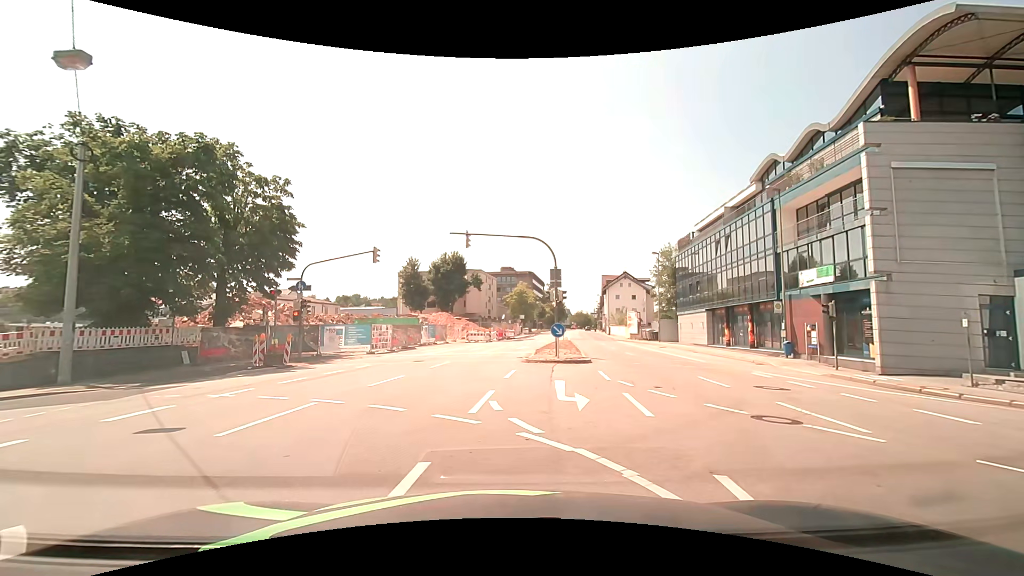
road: primary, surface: asphalt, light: Day
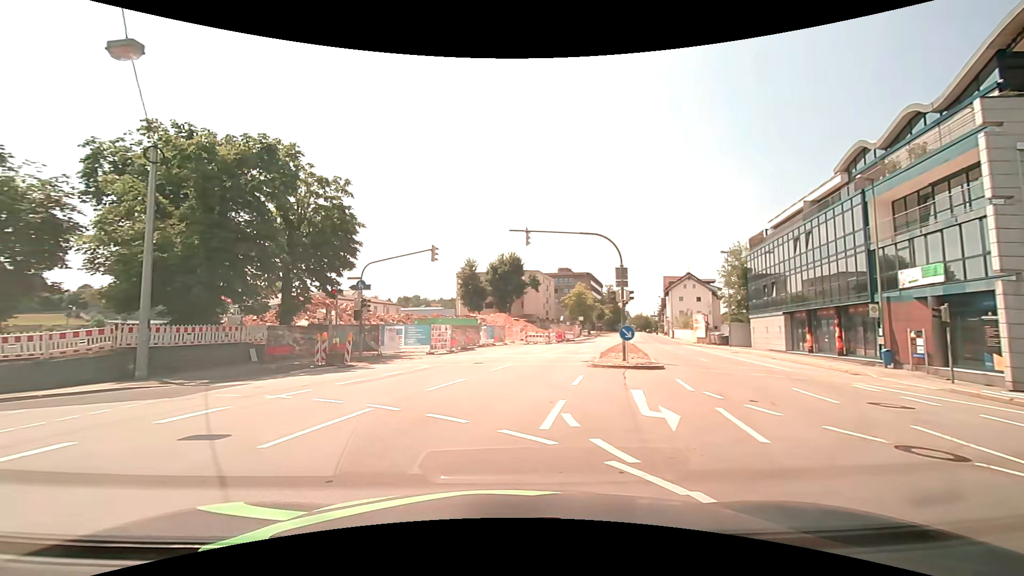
(0.0, +1.3) m; -6°
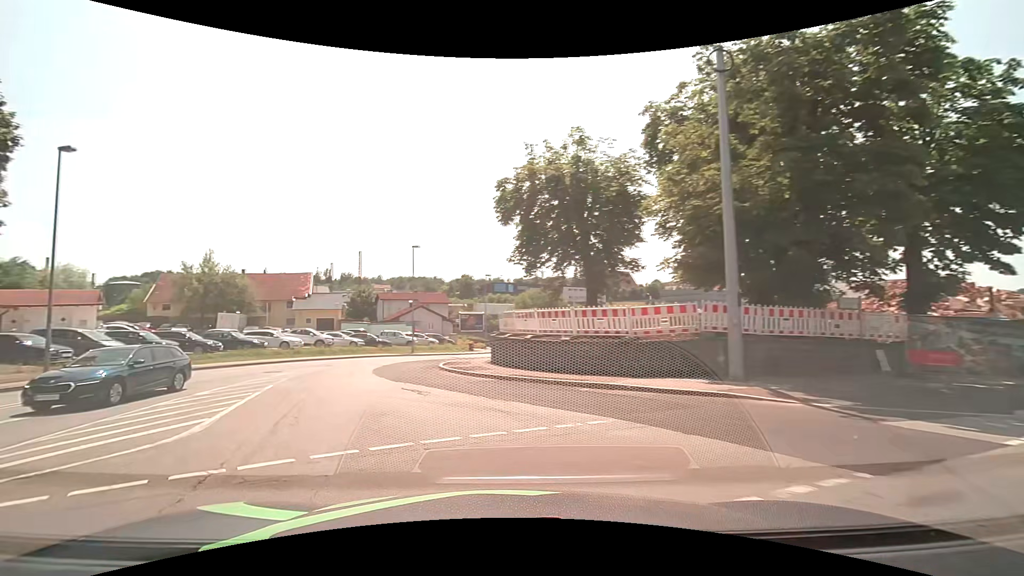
(-5.2, +9.1) m; -56°
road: tertiary
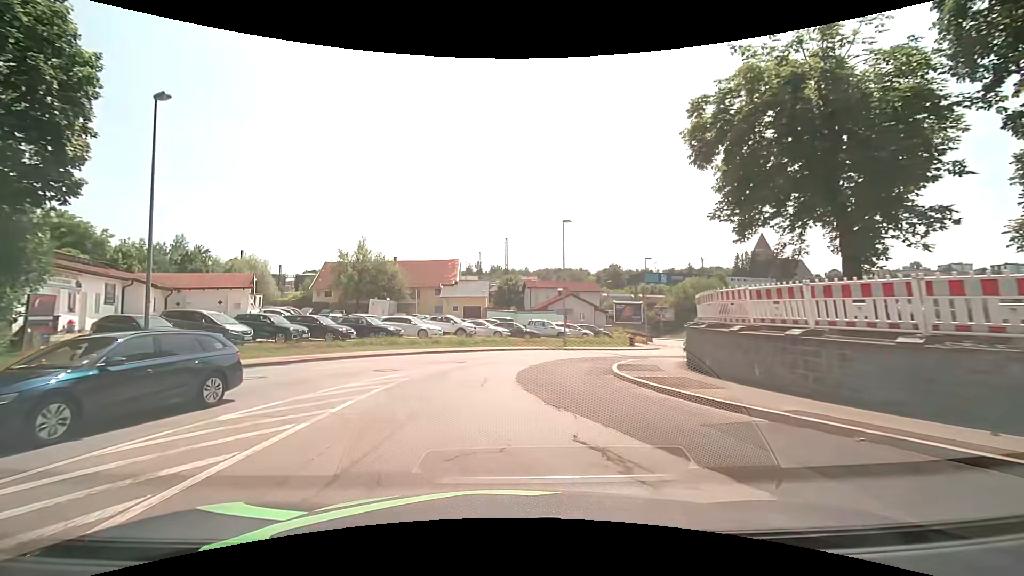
(-1.5, +8.0) m; -18°
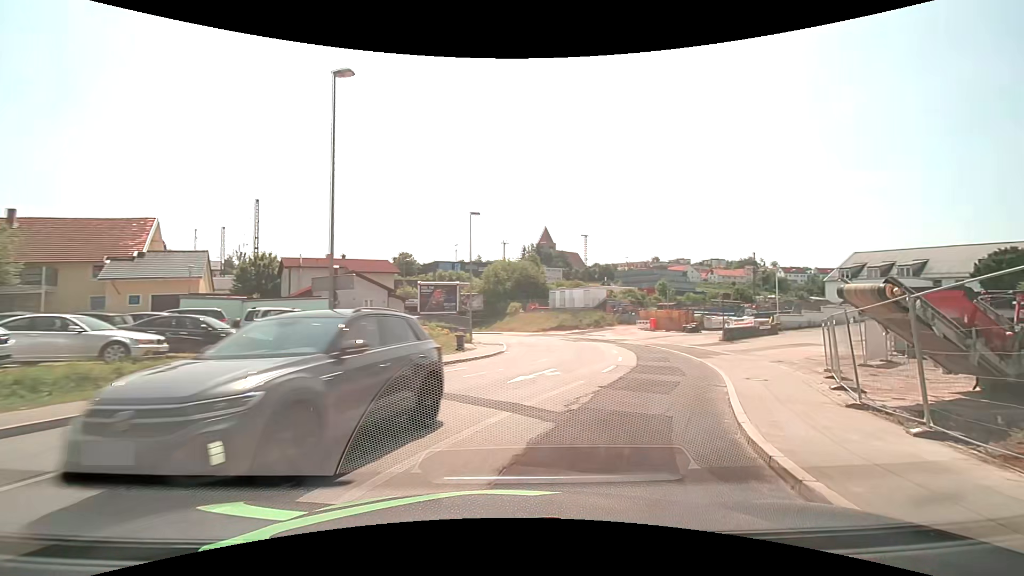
(+2.1, +22.8) m; +22°
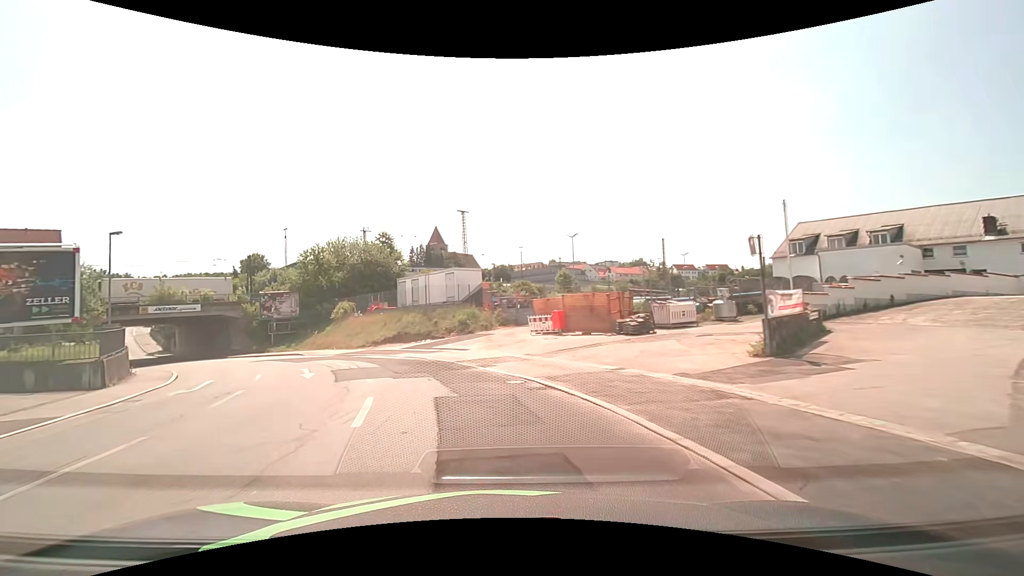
(+7.7, +26.1) m; +14°
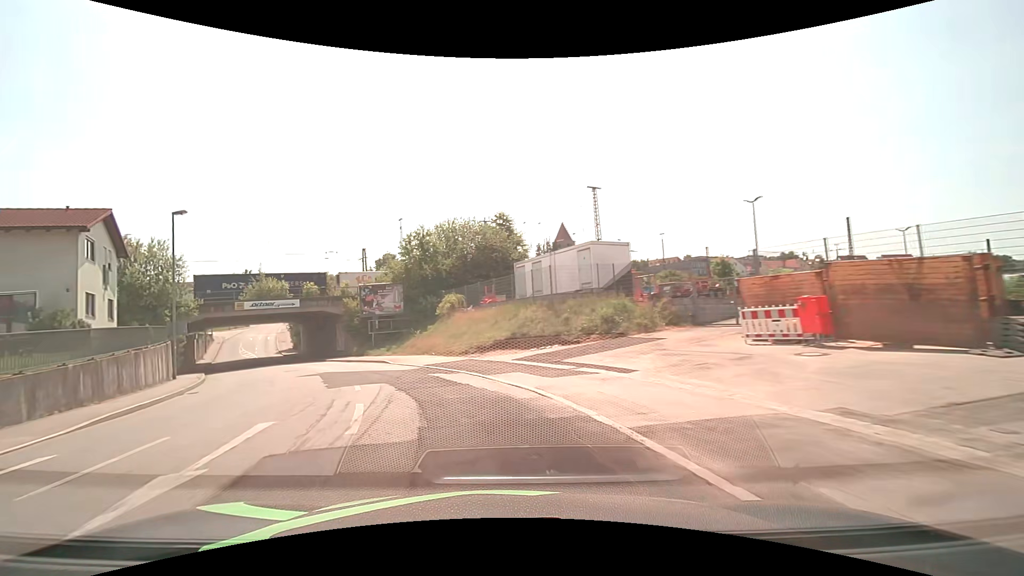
(-1.5, +12.5) m; -14°
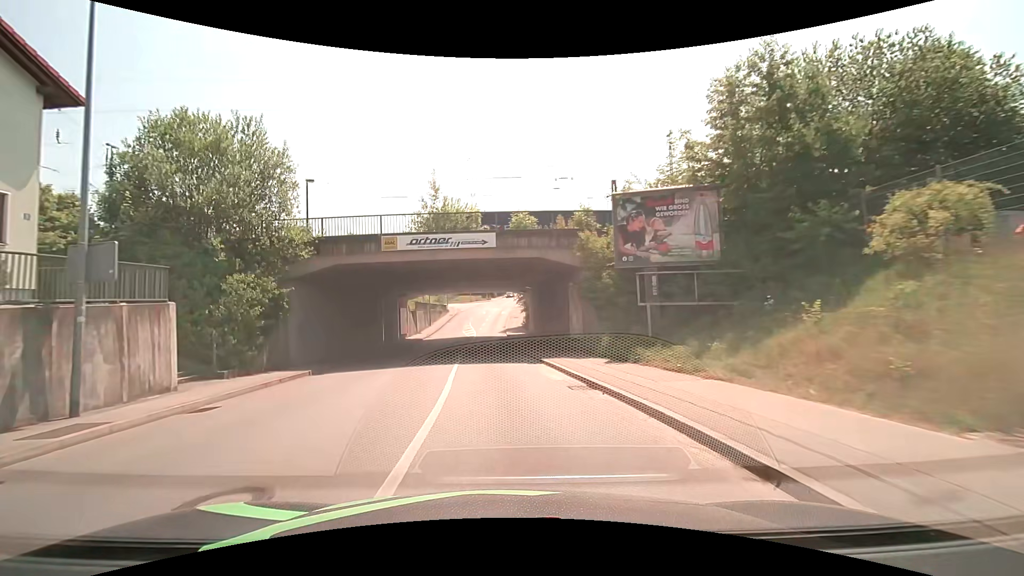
(-7.5, +25.5) m; -28°
(0, +10) (-1, +20) (-2, +30) (-2, +40) (-2, +50) (-2, +60) (-1, +70) (-1, +80) (-1, +90) (0, +100) m
